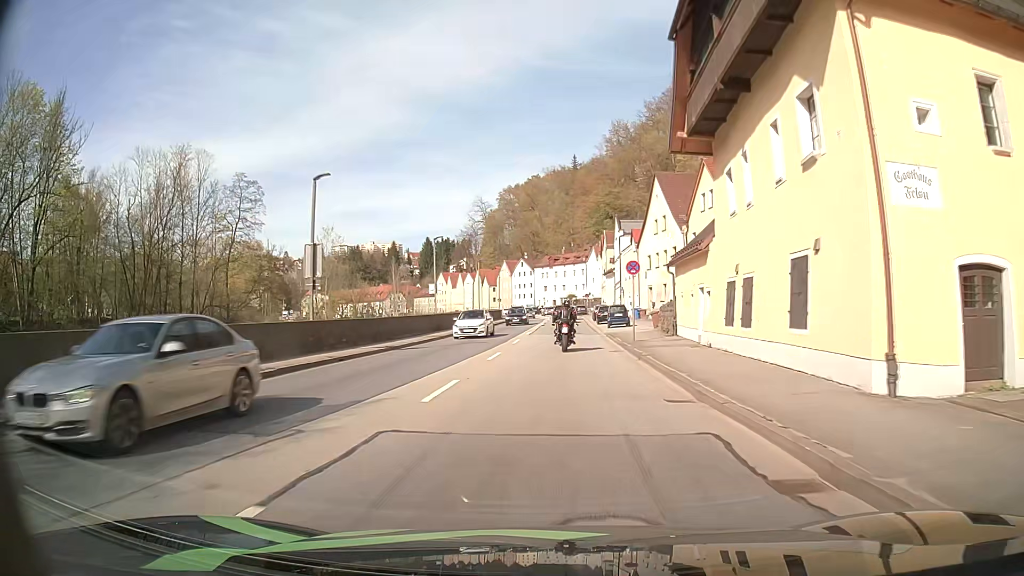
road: primary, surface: asphalt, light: Day
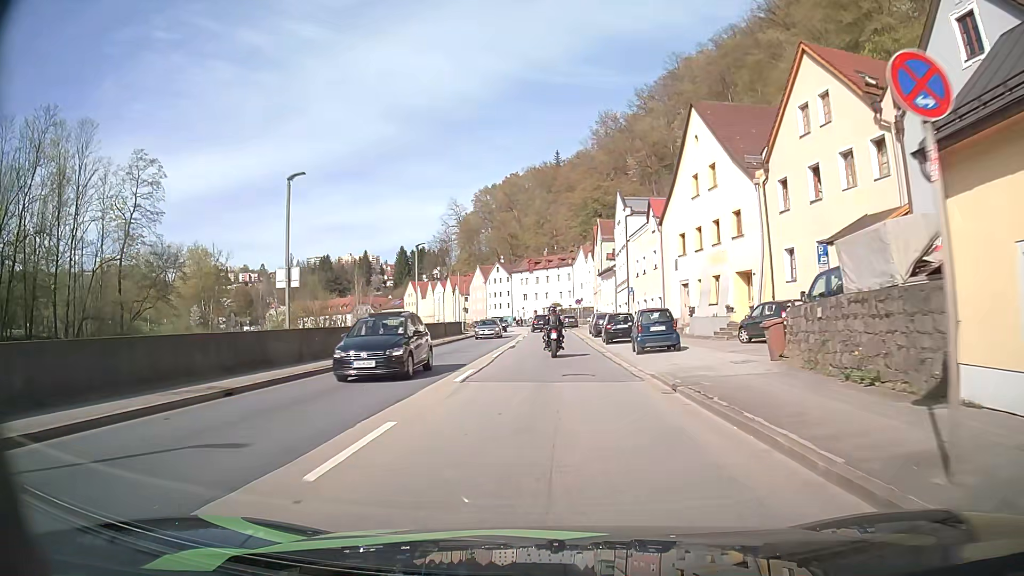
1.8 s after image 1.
(+0.5, +23.0) m; +2°
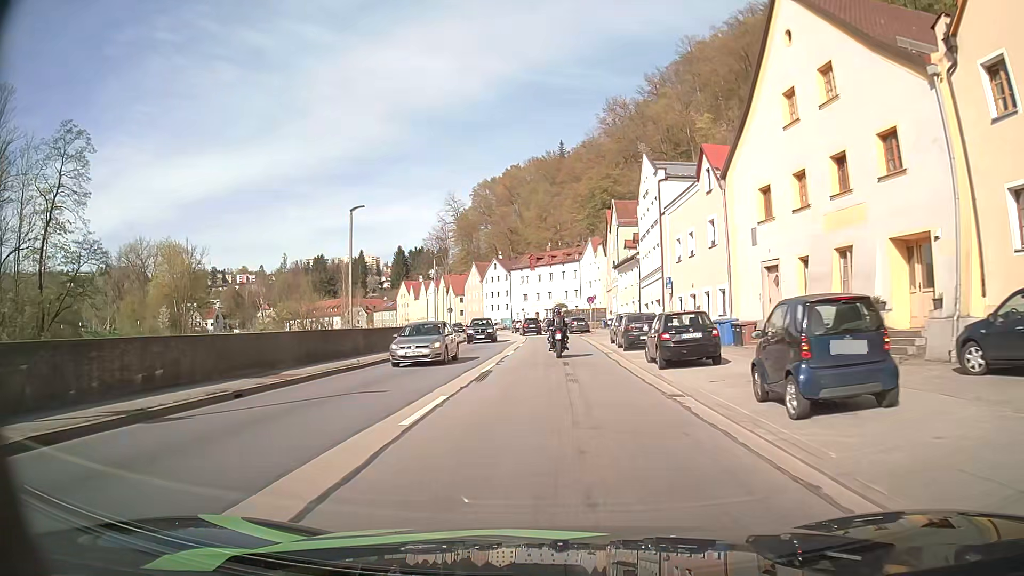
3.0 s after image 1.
(-0.1, +14.9) m; 0°
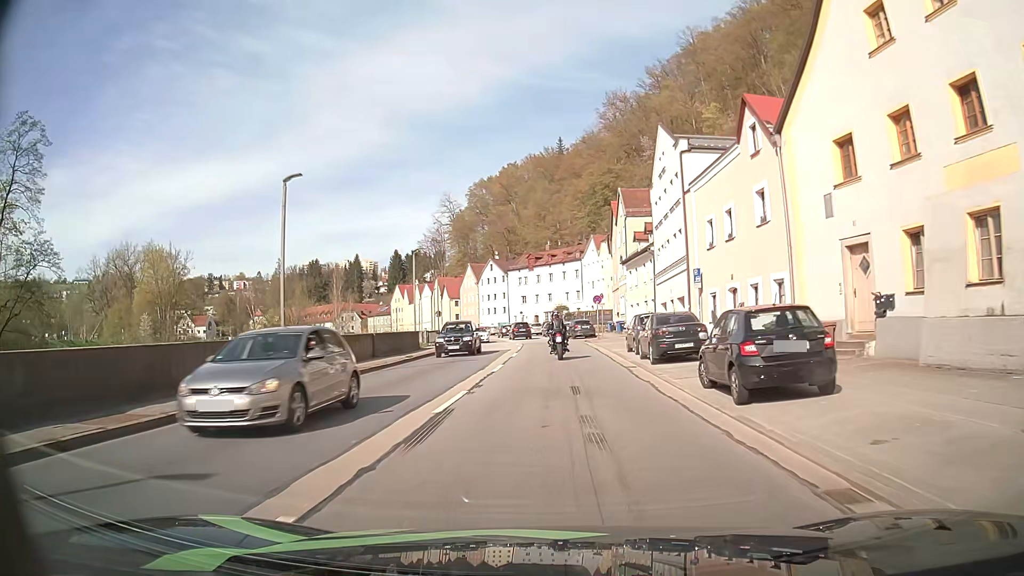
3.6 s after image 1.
(0.0, +7.3) m; 0°
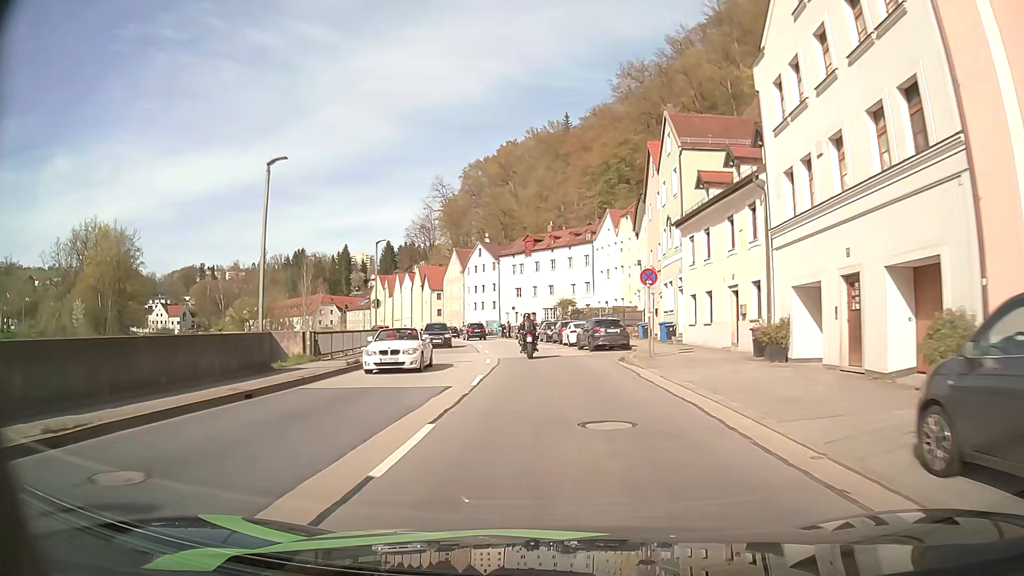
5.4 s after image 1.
(-0.1, +22.6) m; 0°
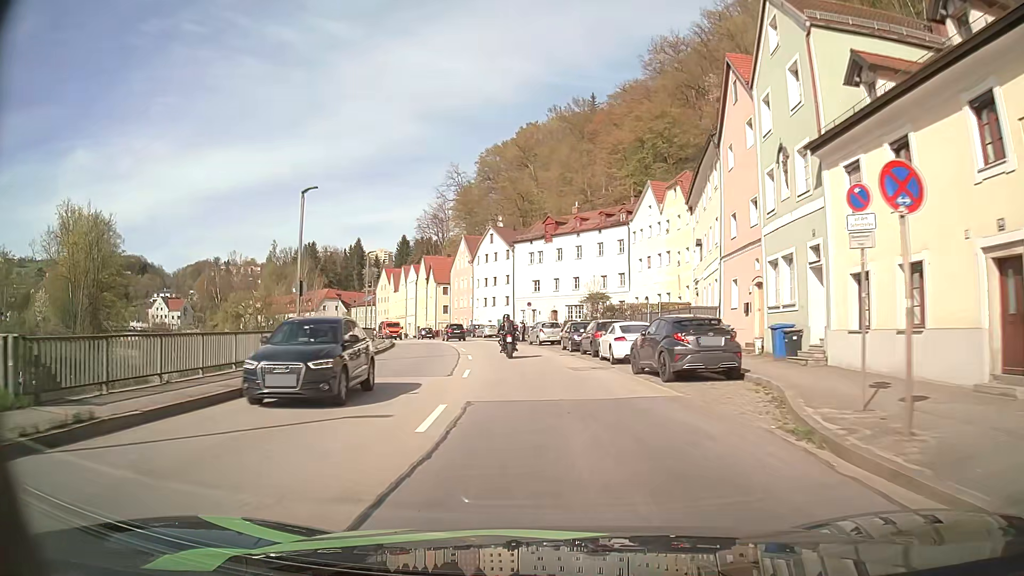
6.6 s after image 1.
(-0.2, +15.4) m; -2°
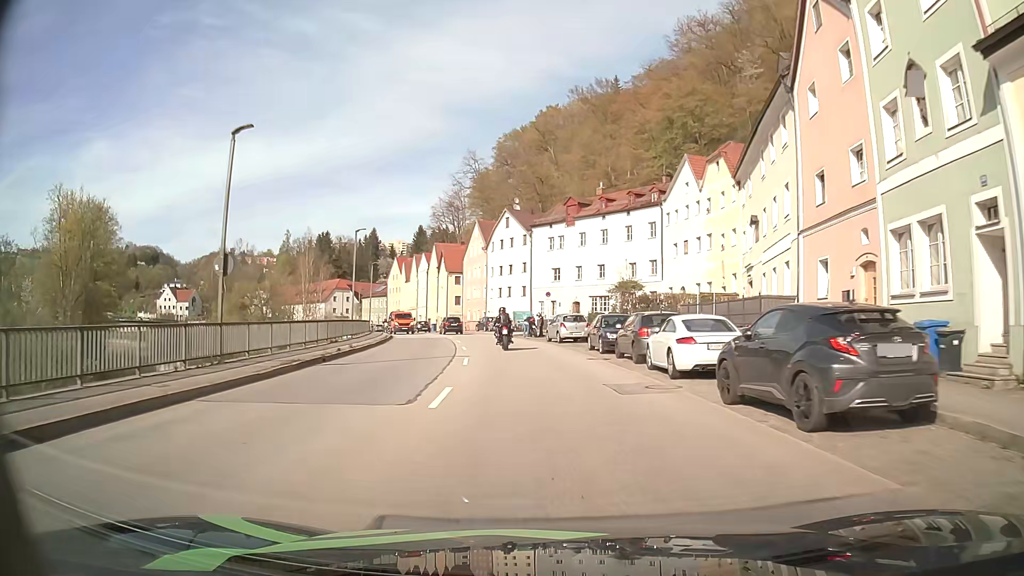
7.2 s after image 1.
(-0.1, +7.5) m; -2°
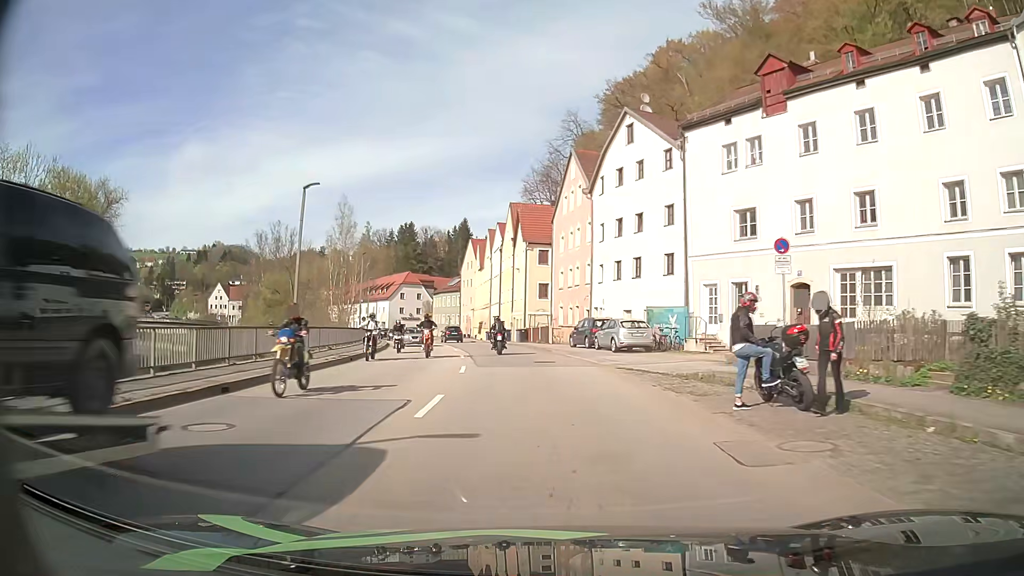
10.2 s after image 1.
(-3.0, +36.6) m; -9°
(0, +10) (-1, +20) (-2, +30) (-3, +40) (-5, +50) (-8, +59) (-10, +69) (-13, +79) (-16, +88) (-20, +97) m
